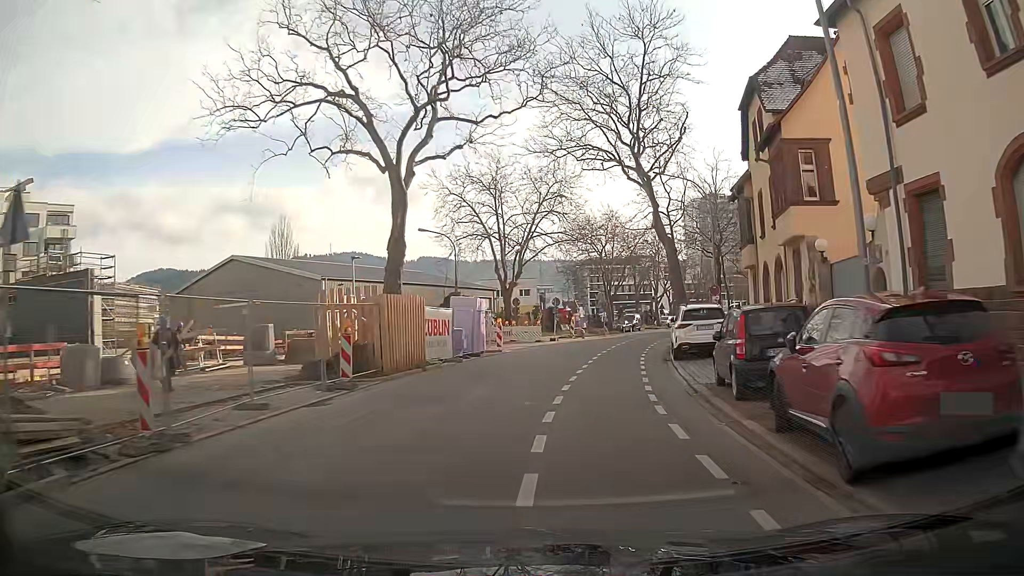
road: tertiary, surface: asphalt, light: Day
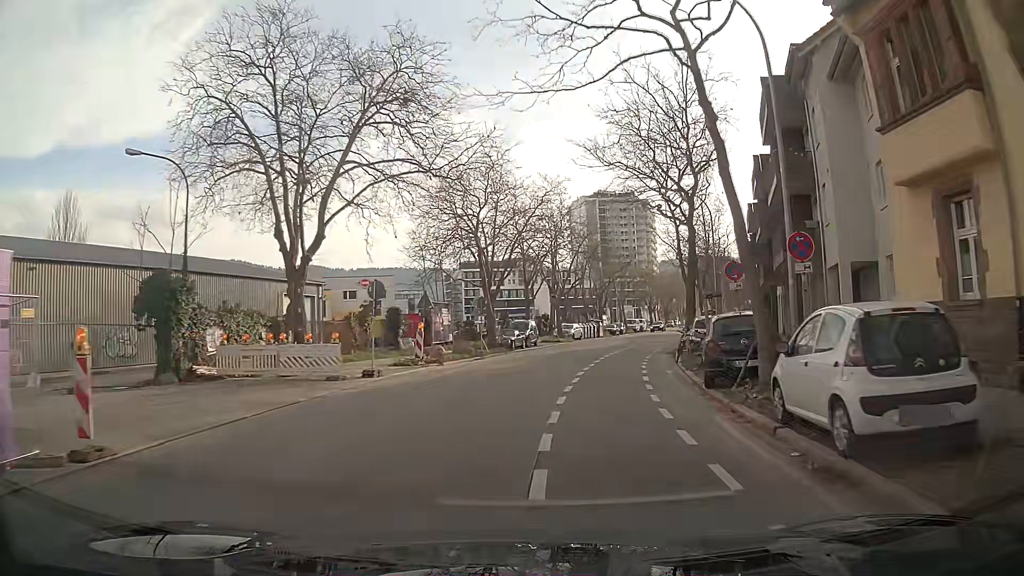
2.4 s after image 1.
(+2.7, +25.5) m; +11°
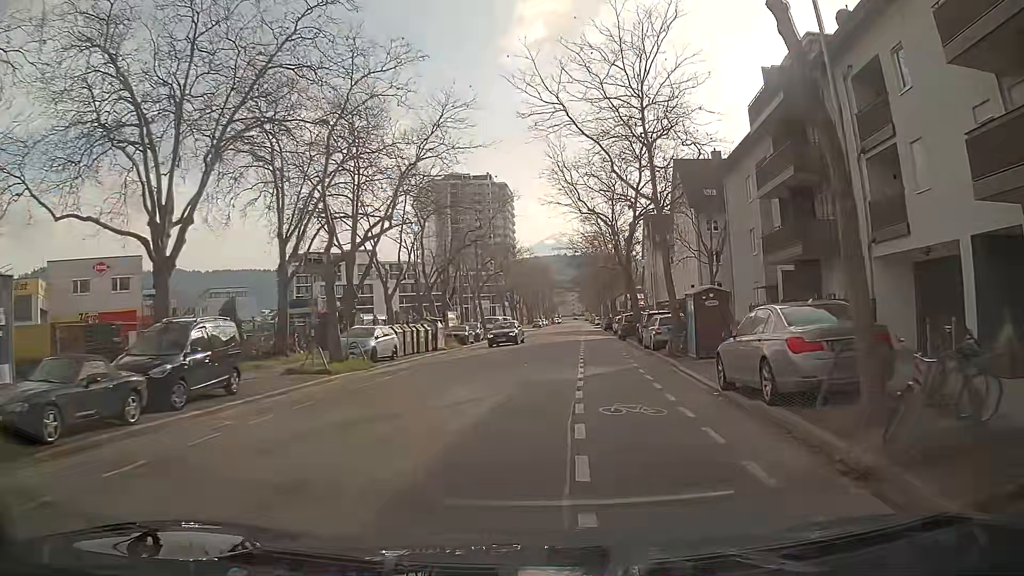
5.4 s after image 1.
(+4.1, +32.3) m; +12°
